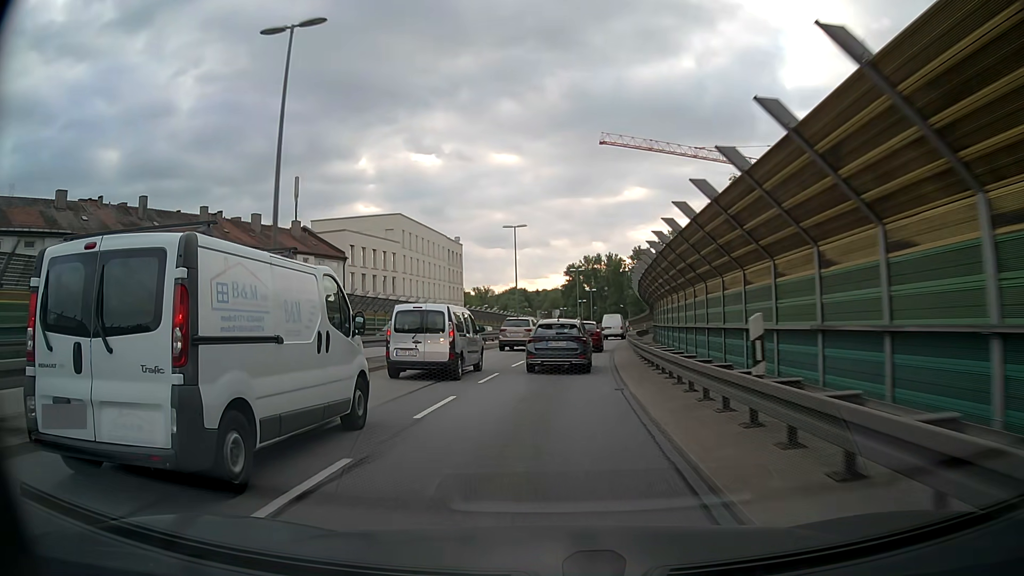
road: trunk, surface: asphalt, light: Day
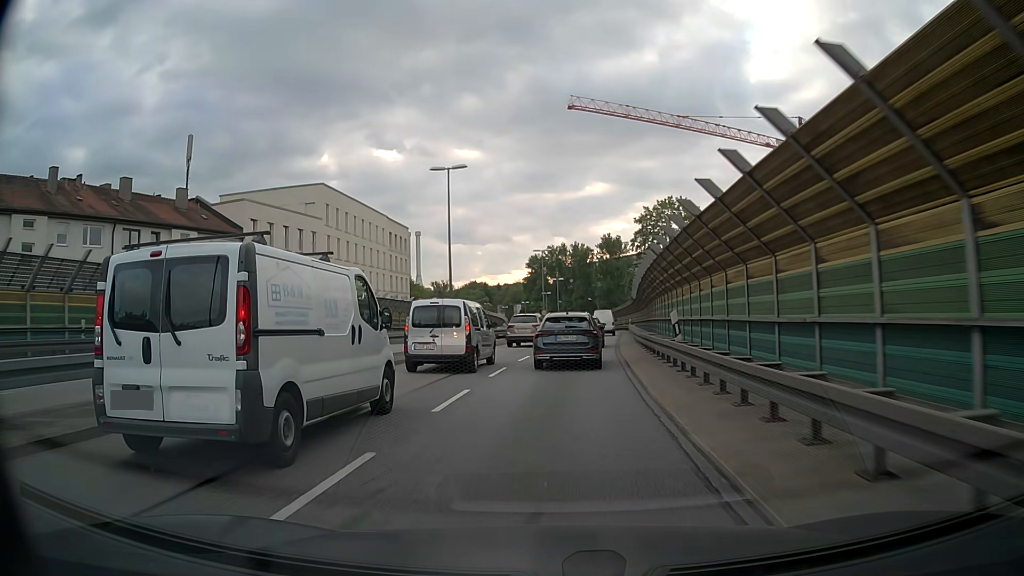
(+0.5, +17.7) m; +3°
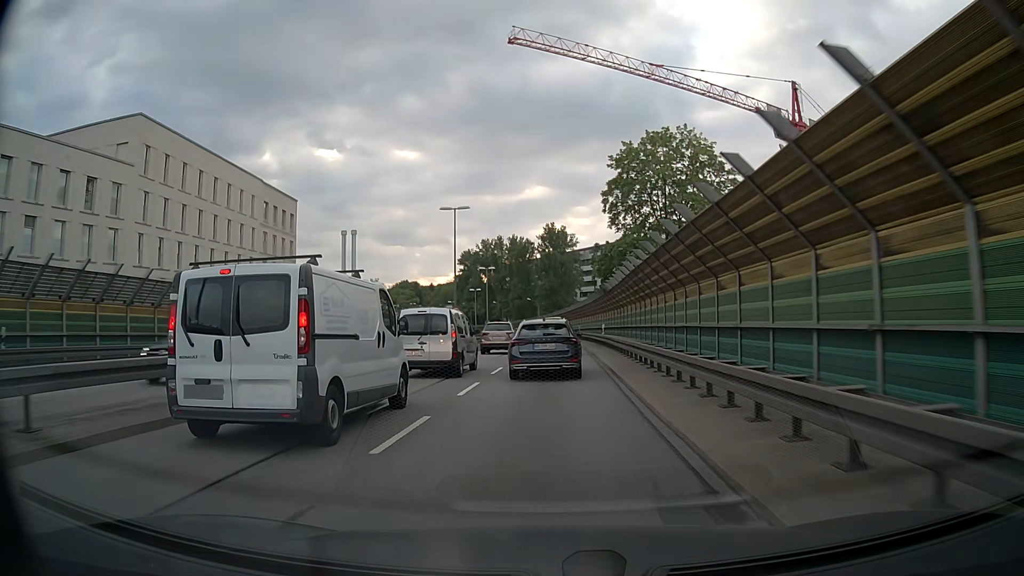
(+1.3, +26.5) m; +5°
(0, +10) (0, +20) (+1, +30) (+1, +40) (+1, +50) (+1, +60) (0, +70) (0, +80) (-1, +90) (-3, +100) m
